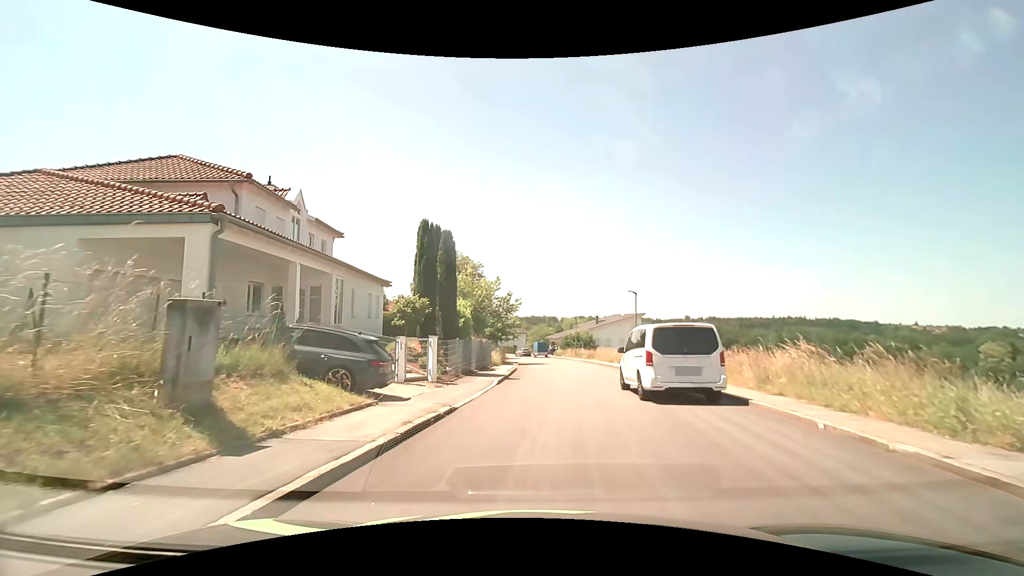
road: residential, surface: asphalt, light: Day
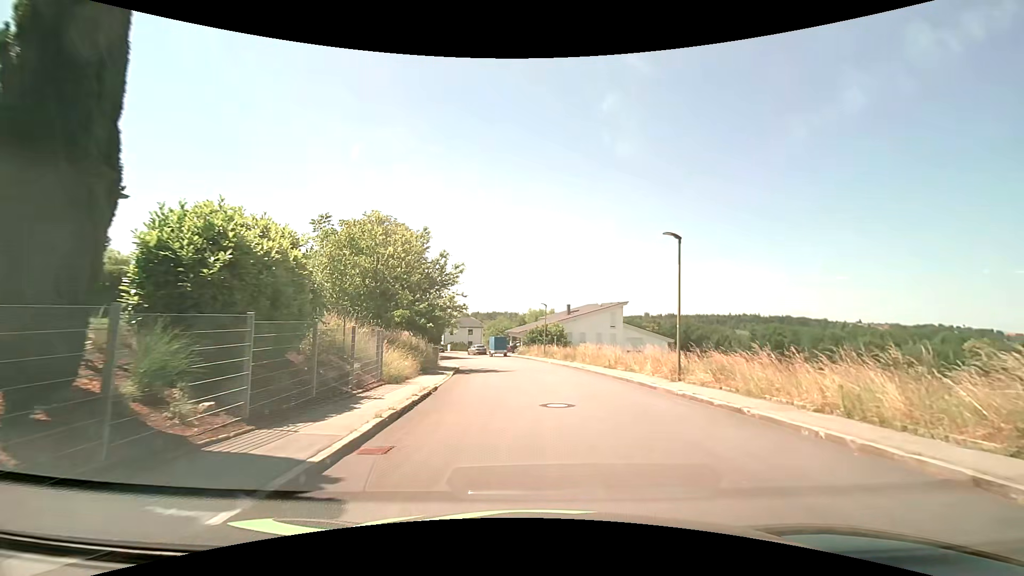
(+0.4, +17.5) m; +4°
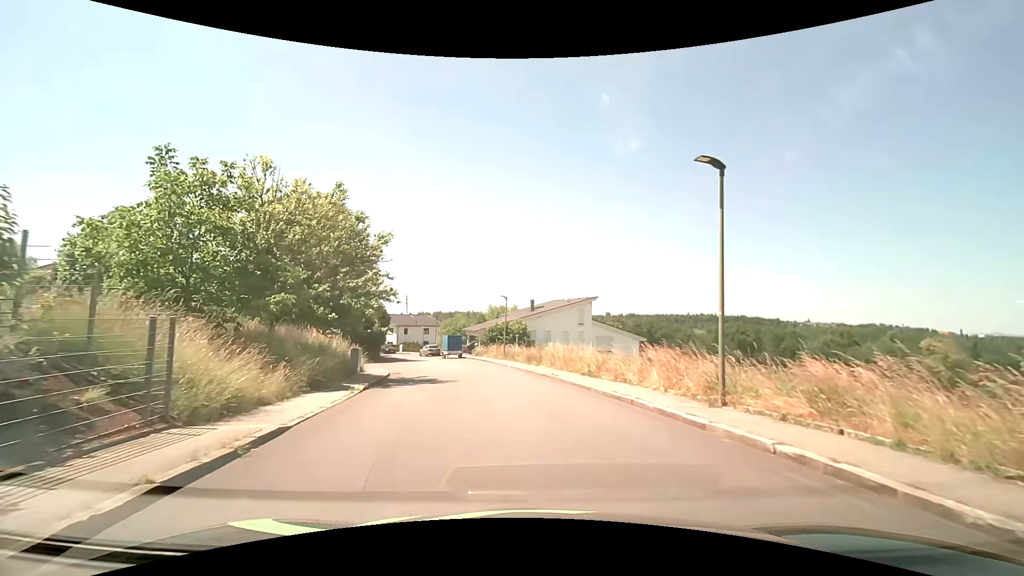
(+0.3, +7.3) m; +5°
